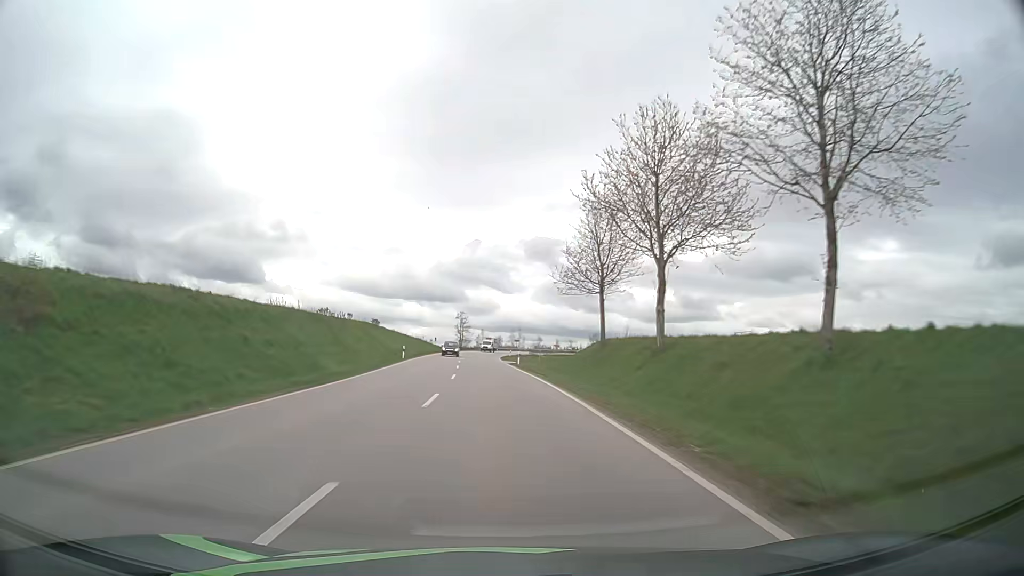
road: secondary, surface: asphalt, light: Day
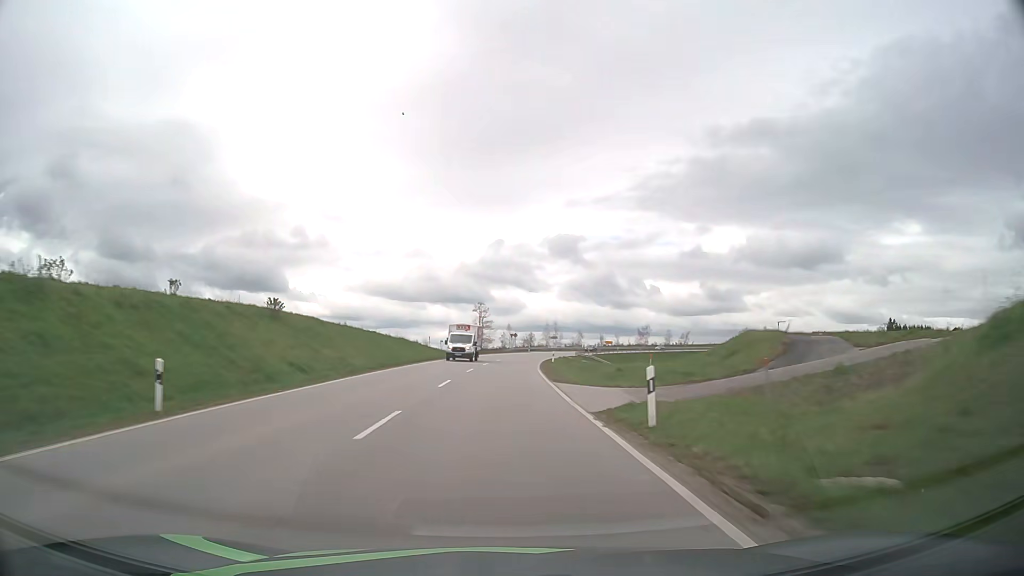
(-0.9, +41.4) m; -2°
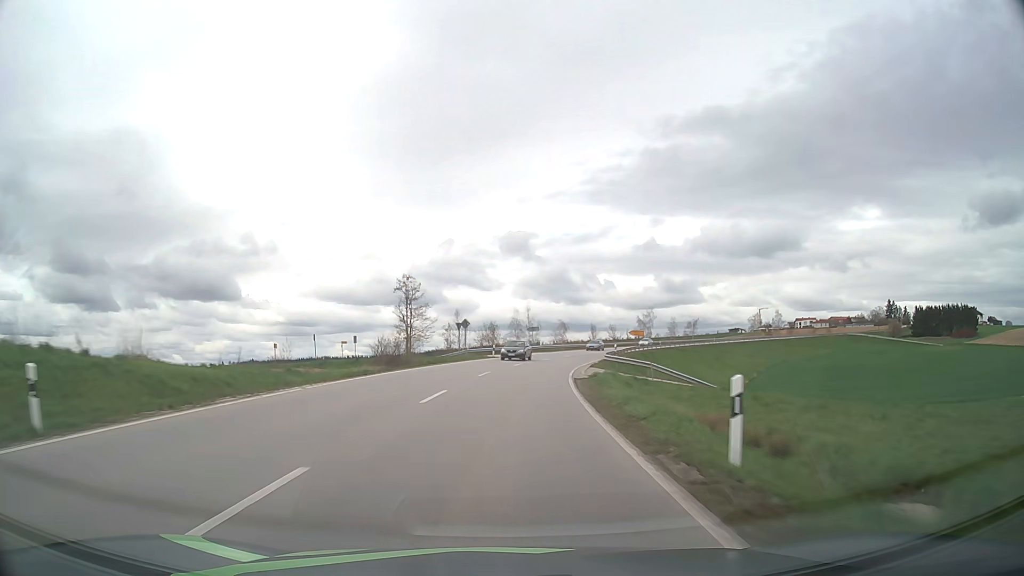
(+1.0, +54.5) m; +3°
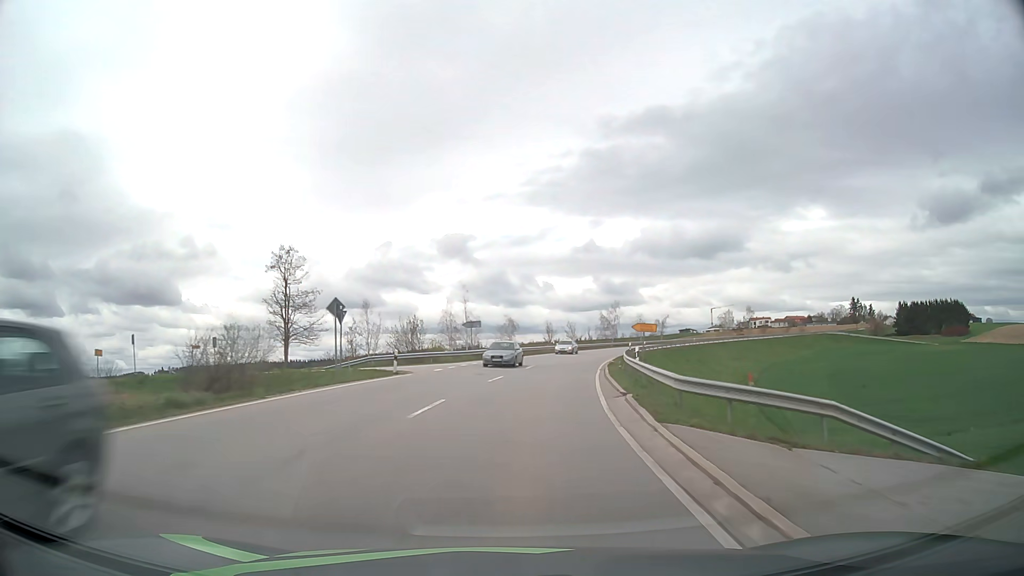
(+1.0, +26.6) m; +5°
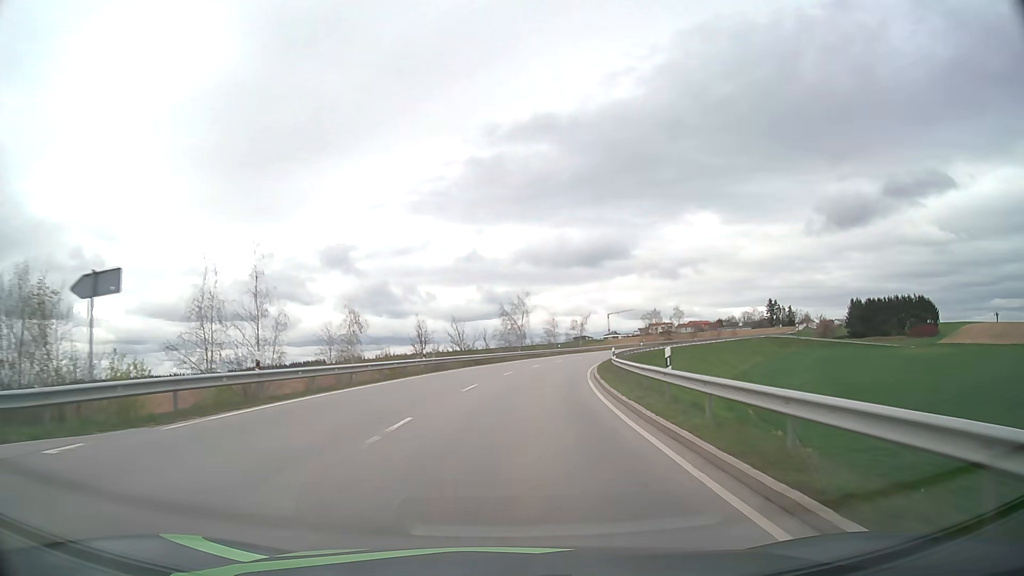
(+3.4, +38.8) m; +10°
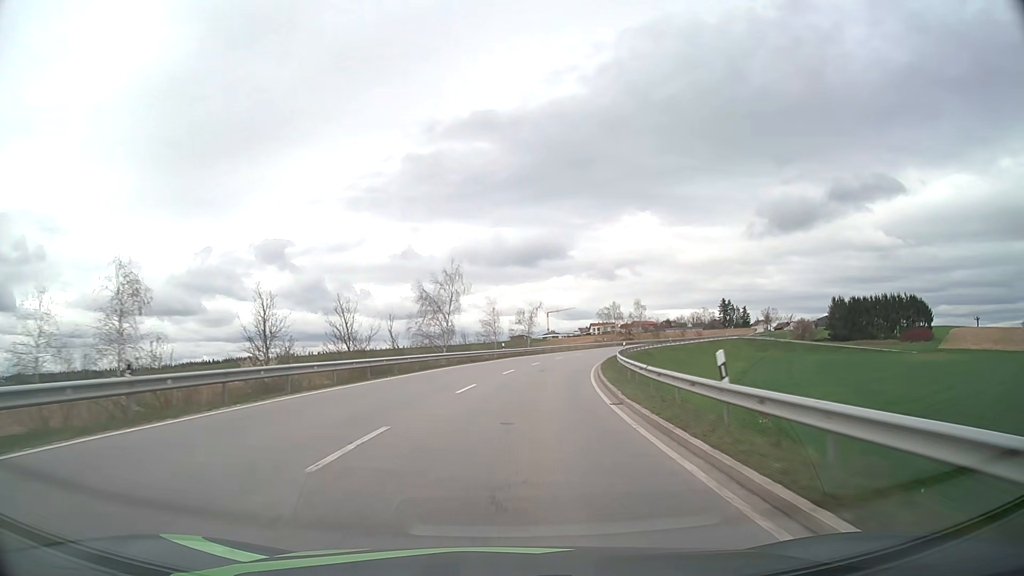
(+1.3, +25.7) m; +6°
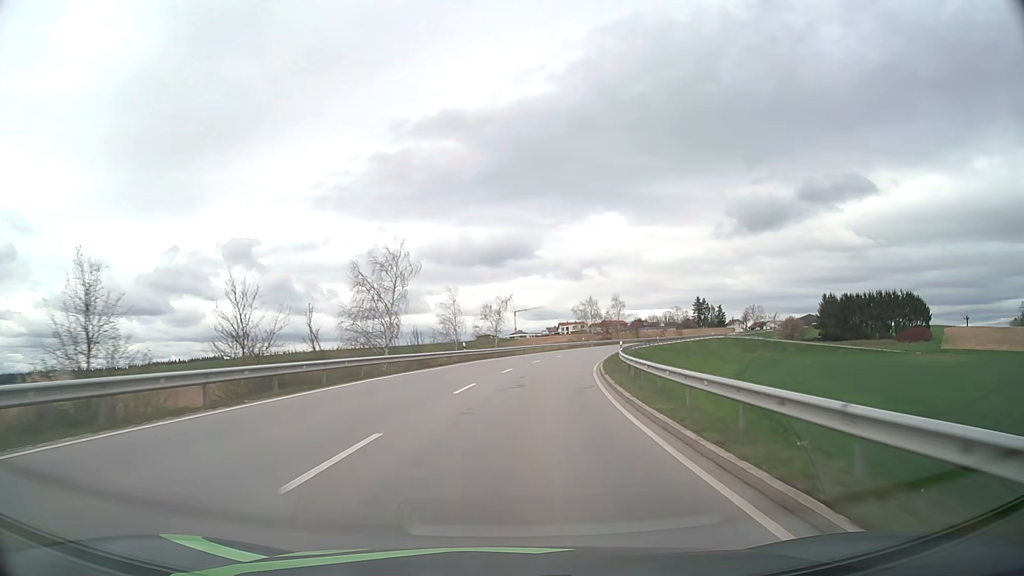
(+0.3, +12.8) m; +3°
(0, +10) (+1, +20) (+2, +30) (+3, +40) (+5, +50) (+7, +59) (+10, +69) (+13, +79) (+16, +88) (+20, +97) m
